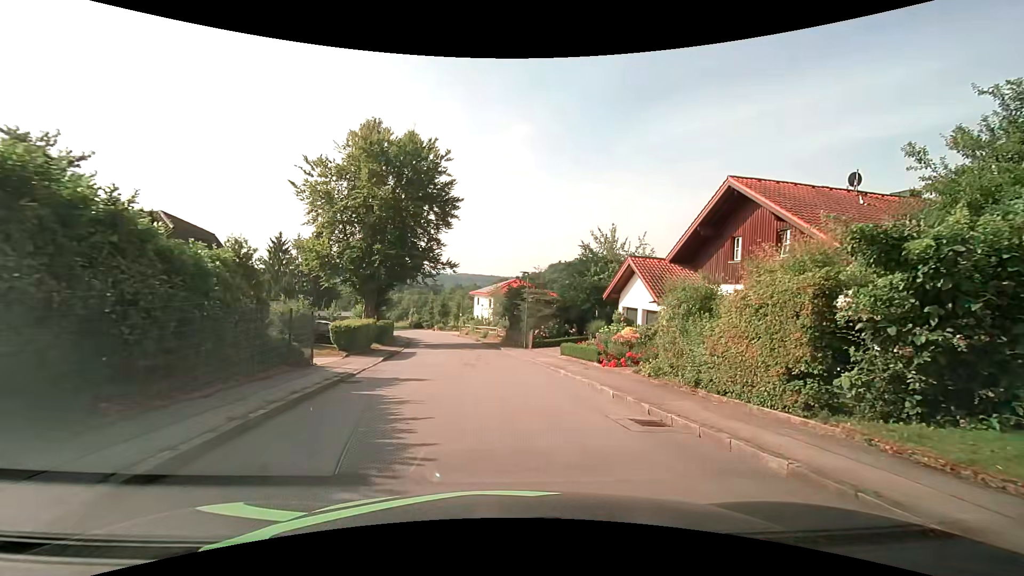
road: residential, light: Day
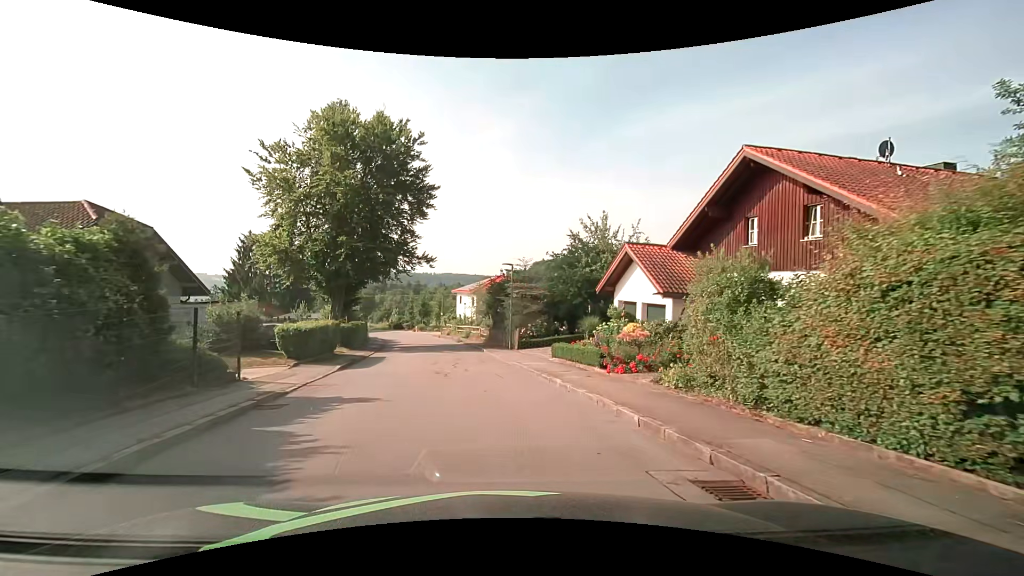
(+0.1, +3.3) m; +2°
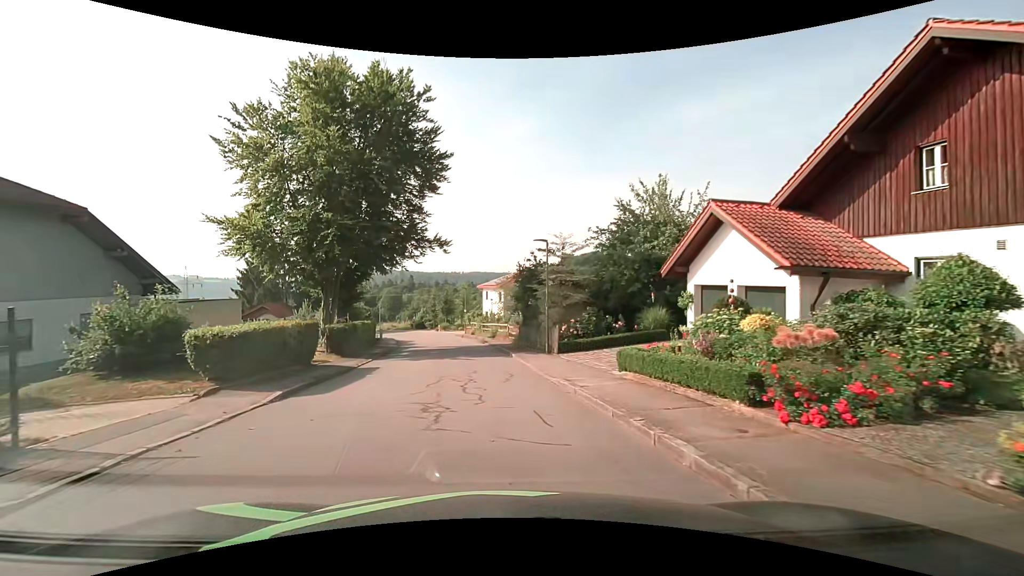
(-0.2, +6.9) m; -4°
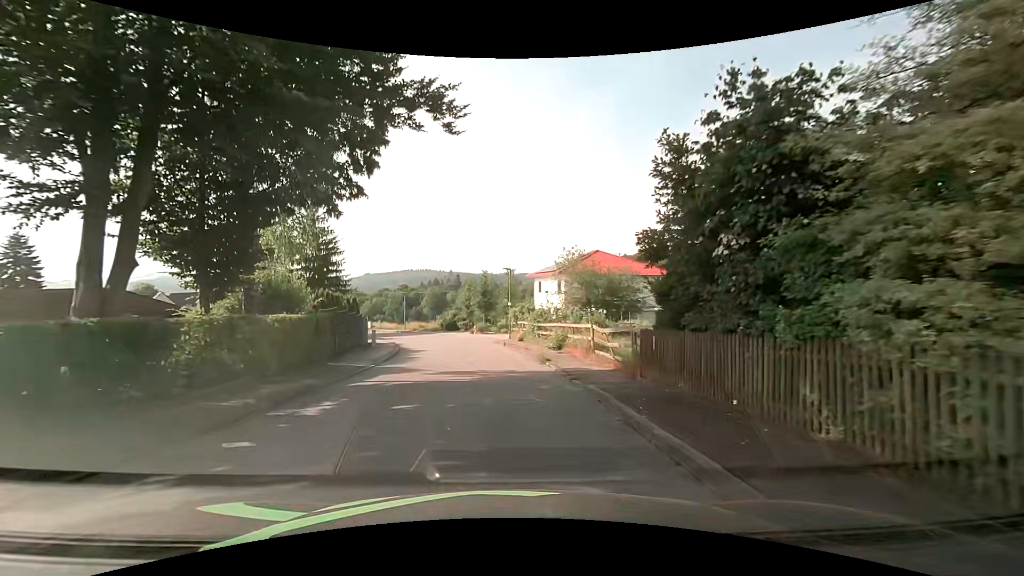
(-1.2, +18.5) m; -6°
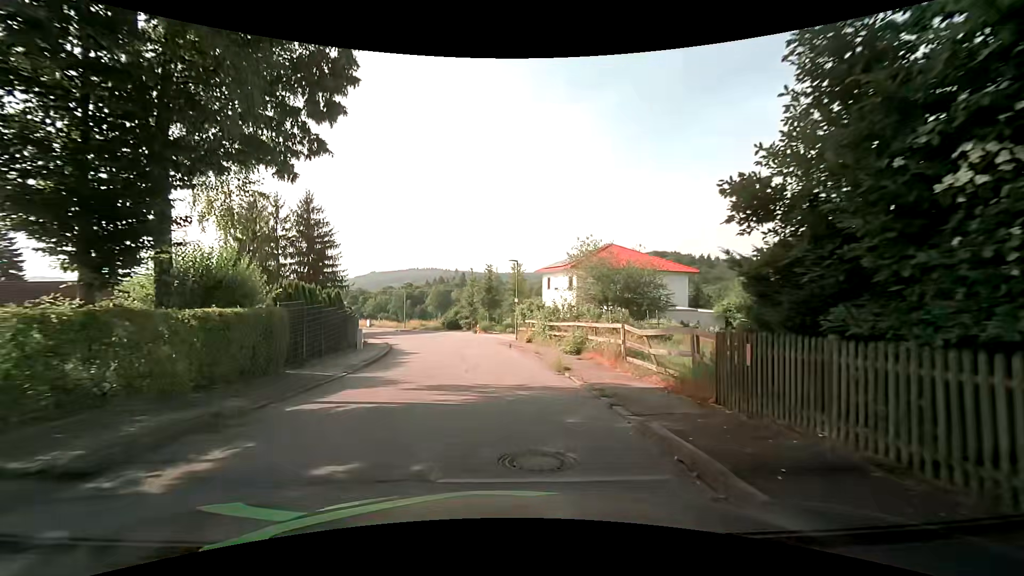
(0.0, +3.9) m; -1°
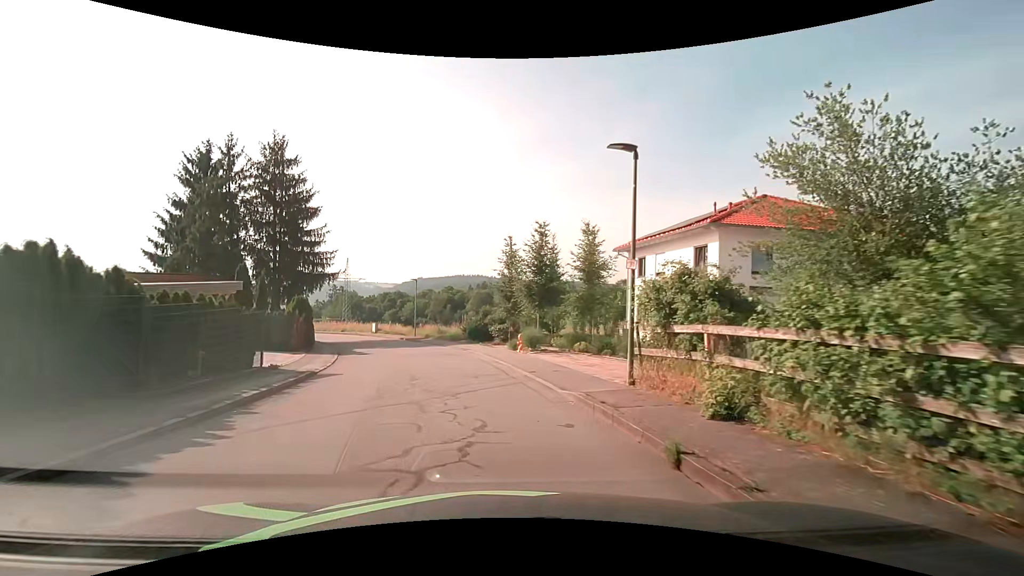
(-0.6, +20.4) m; -4°
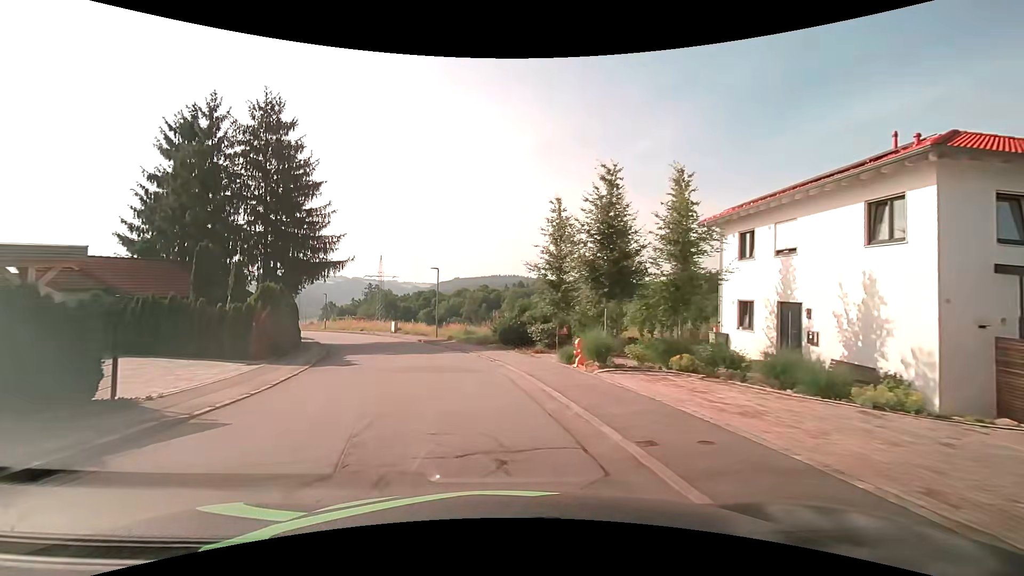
(-0.3, +8.3) m; -5°
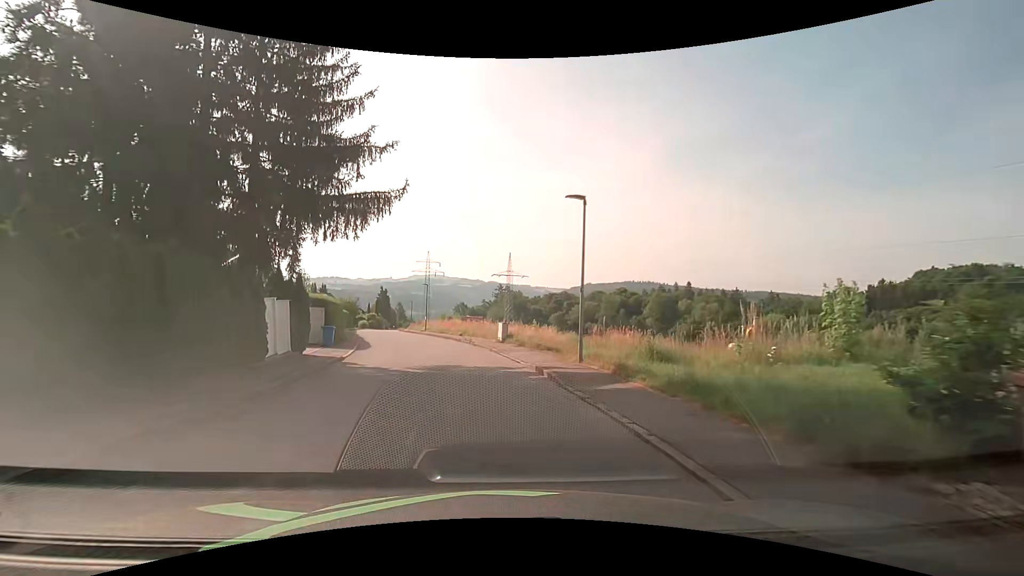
(-2.7, +20.8) m; -14°
(-1, +10) (-2, +20) (-4, +30) (-7, +39) (-11, +49) (-14, +58) (-17, +67) (-19, +77) (-21, +87) (-22, +97) m
